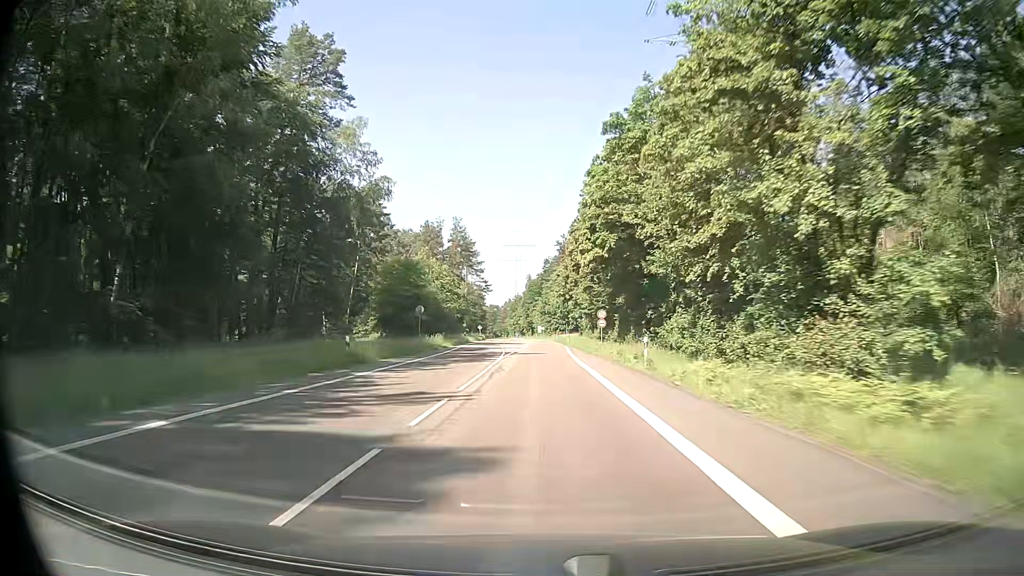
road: secondary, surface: asphalt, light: Day
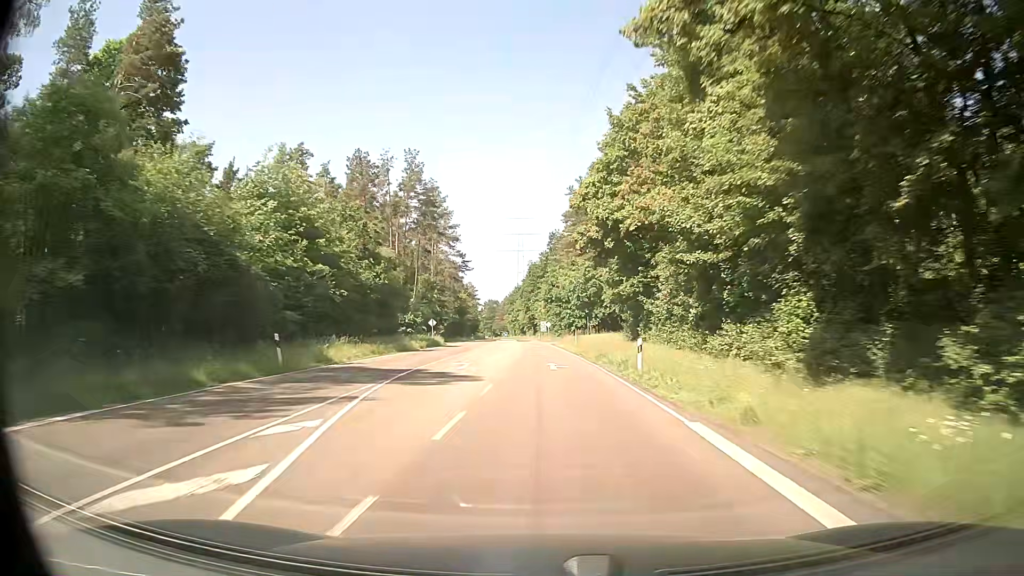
(+0.2, +55.0) m; 0°
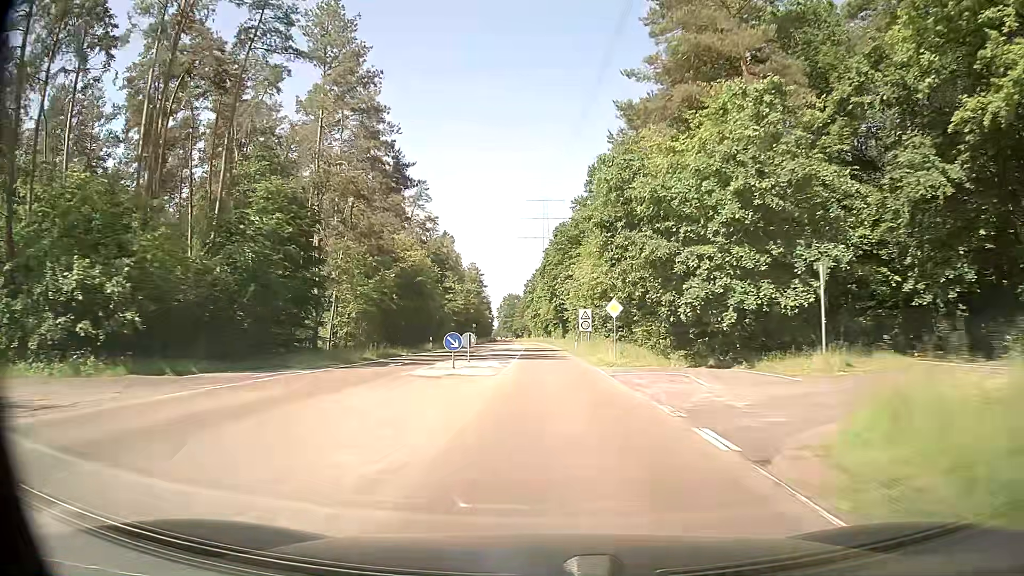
(-1.6, +65.9) m; -3°
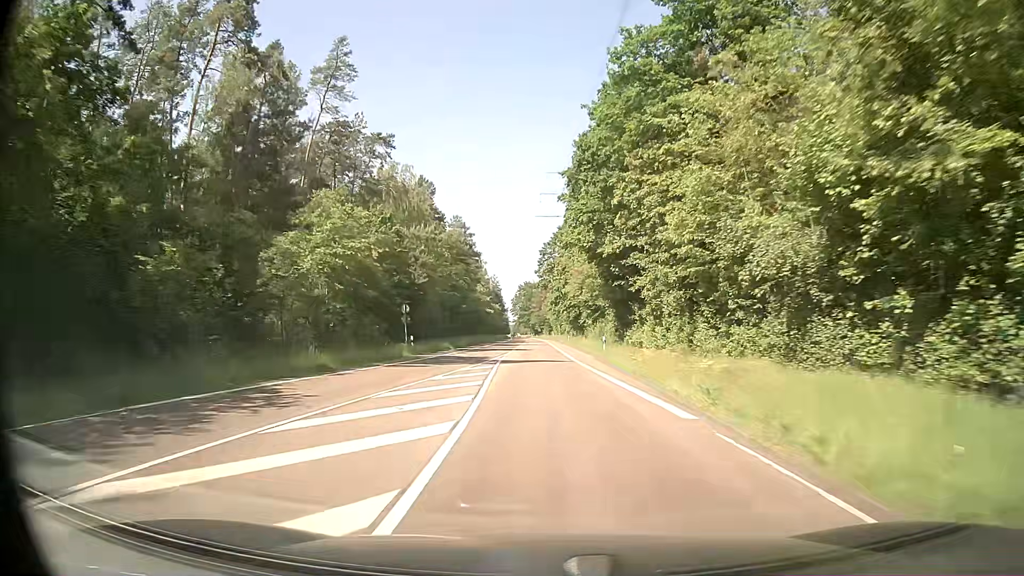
(-0.7, +63.1) m; -2°
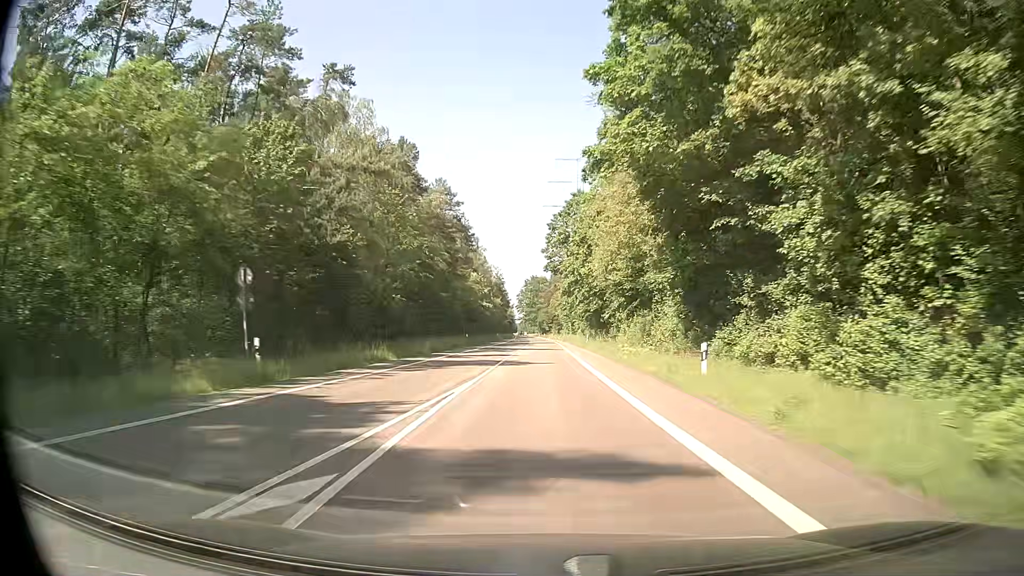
(-0.2, +24.5) m; -1°
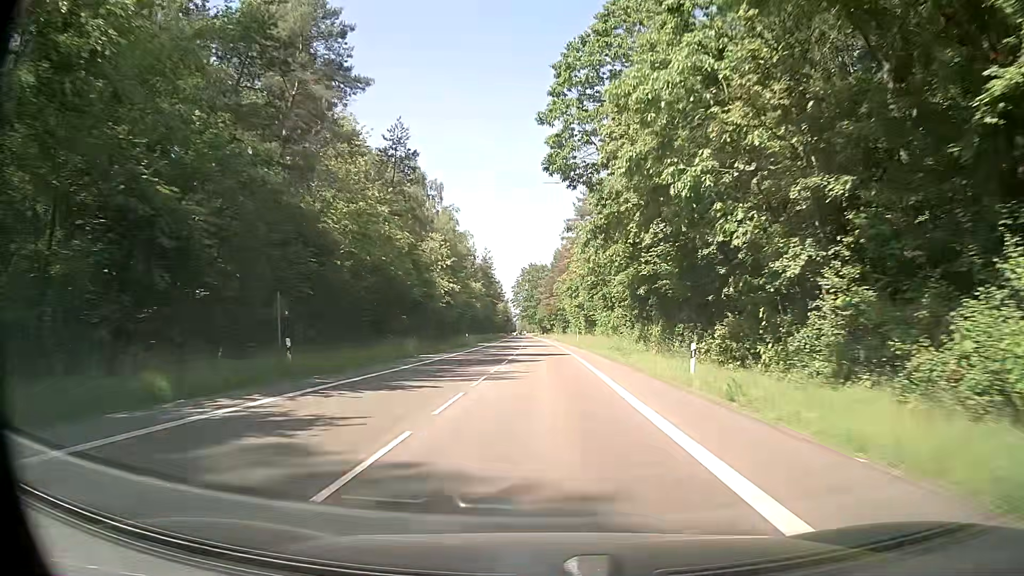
(+0.3, +48.0) m; 0°
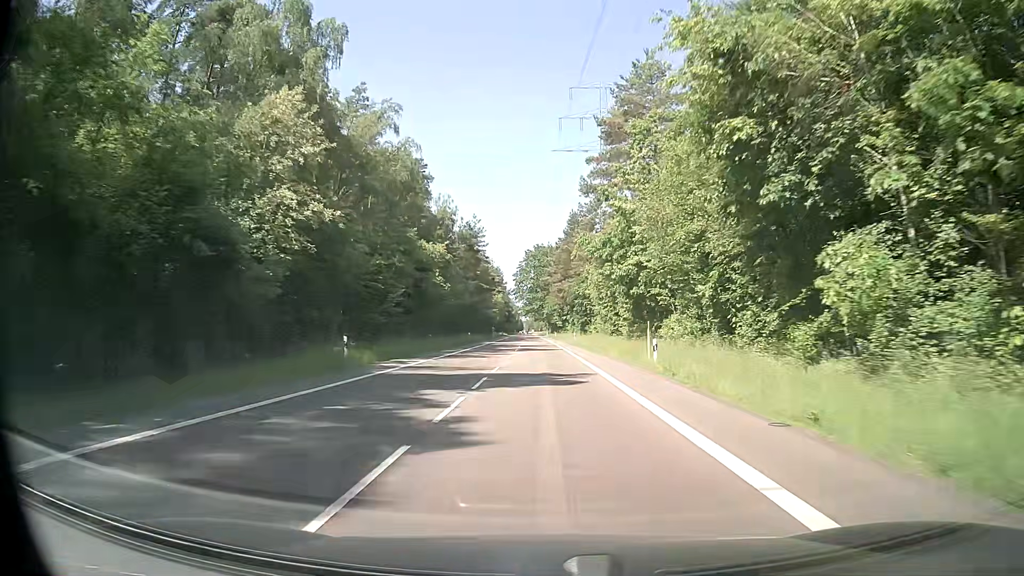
(+0.4, +46.6) m; 0°
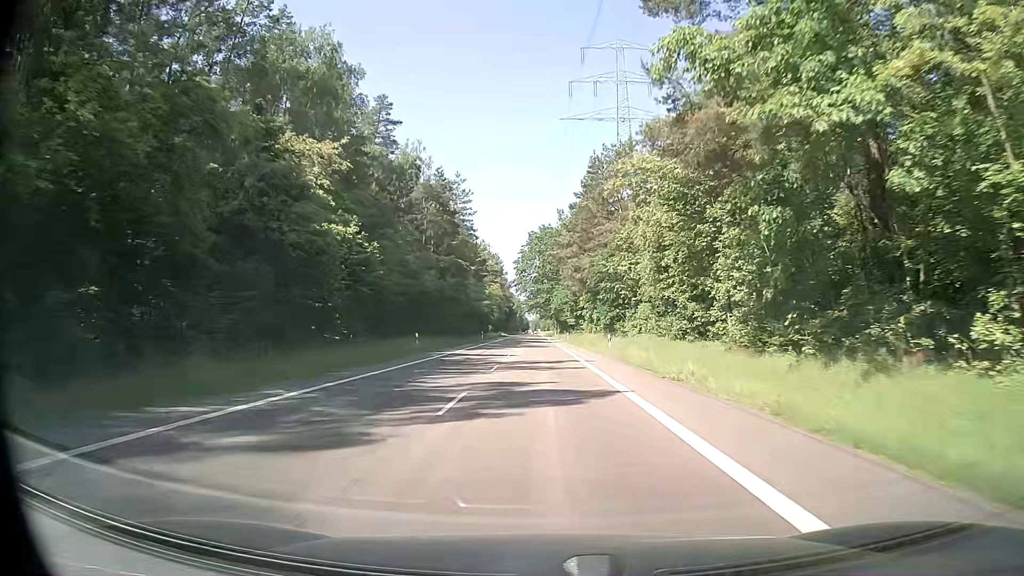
(-0.2, +34.1) m; -1°
(0, +10) (0, +20) (0, +30) (0, +40) (0, +50) (-1, +60) (-1, +70) (-1, +80) (-1, +90) (-1, +100) m
